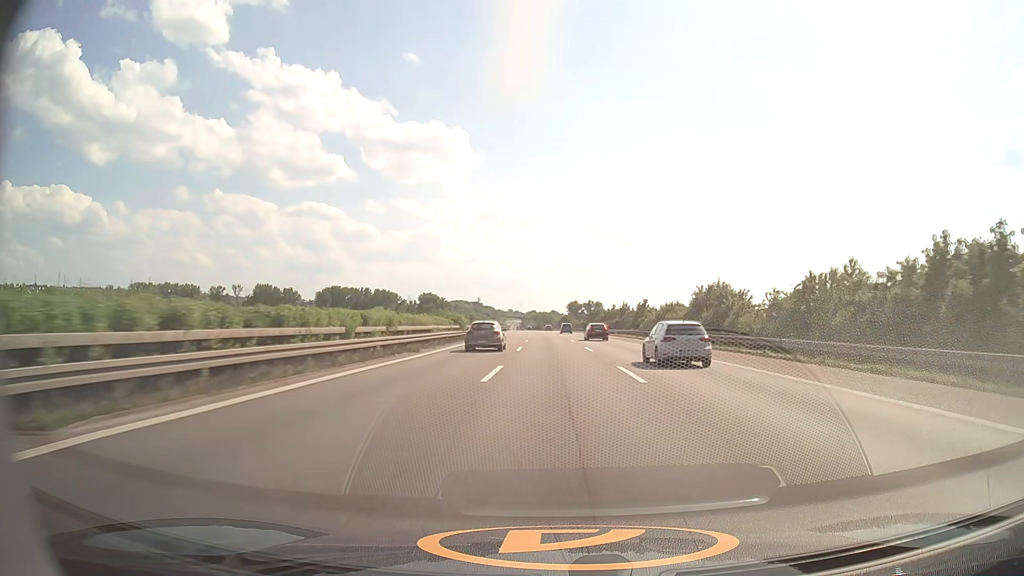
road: motorway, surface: asphalt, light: Day
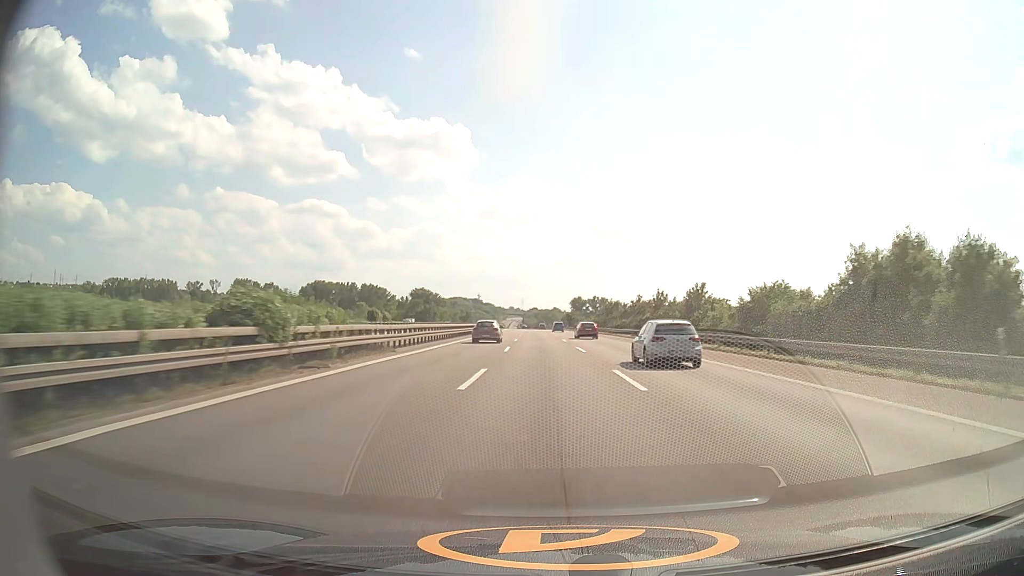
(0.0, +38.0) m; 0°
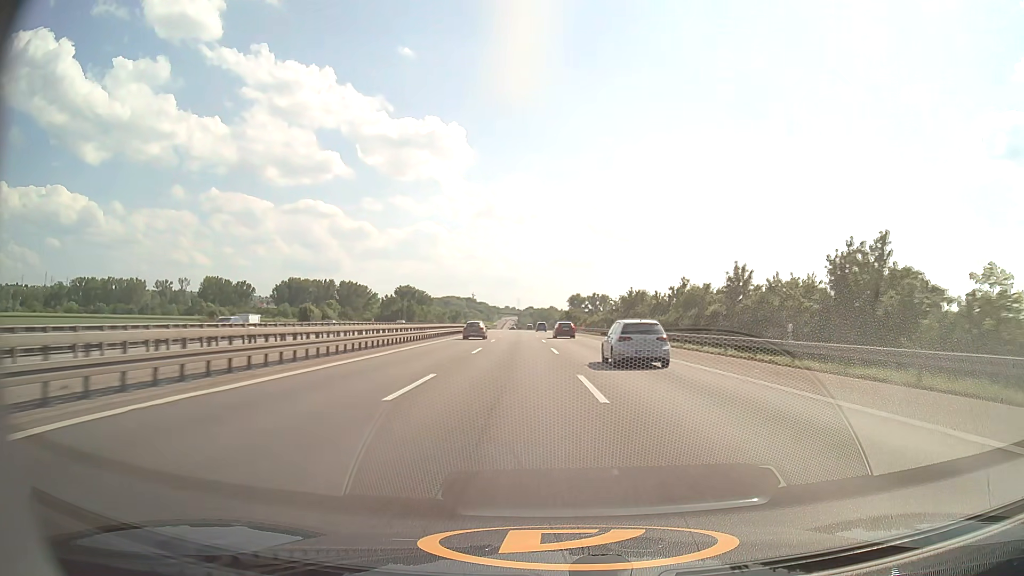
(+0.1, +37.7) m; 0°
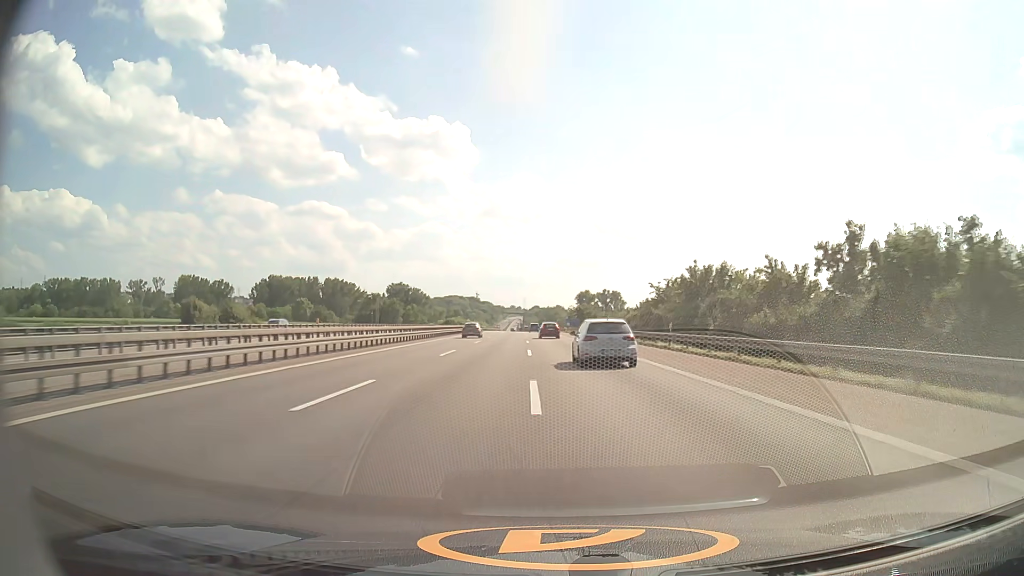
(-0.1, +37.6) m; 0°
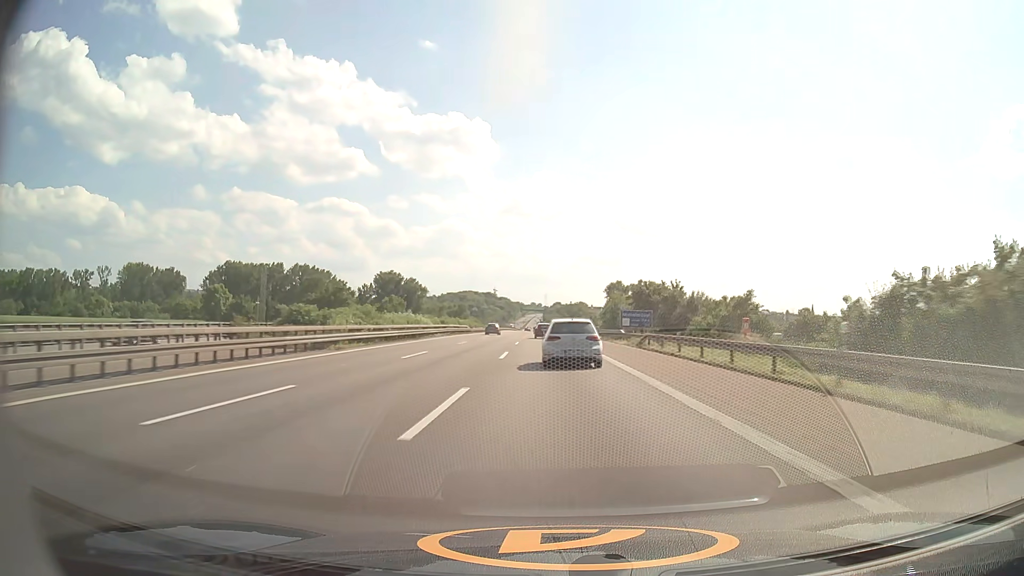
(-1.3, +74.7) m; -2°
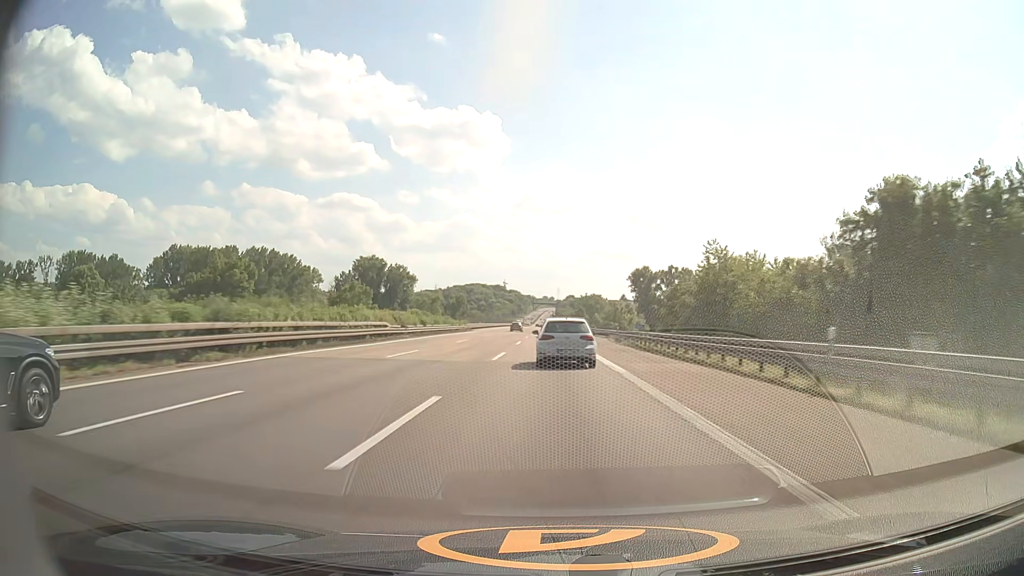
(-0.5, +55.6) m; -1°
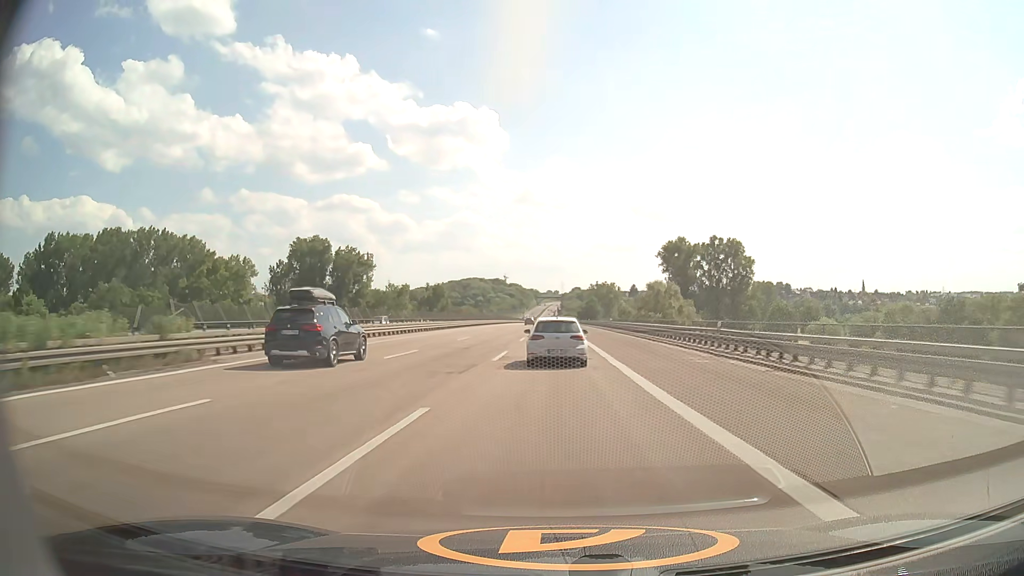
(-0.3, +73.2) m; 0°
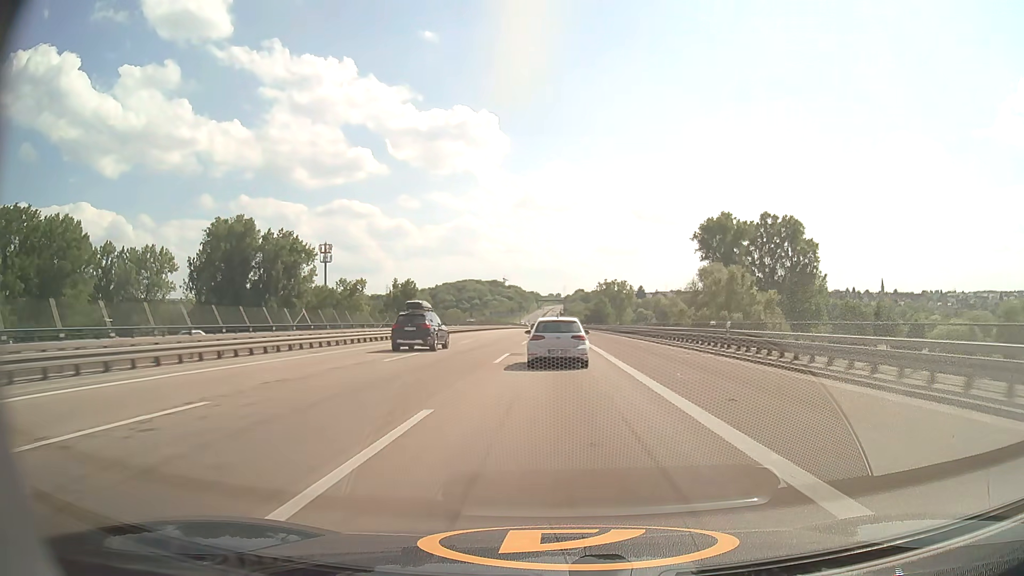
(0.0, +54.5) m; 0°
(0, +10) (0, +20) (0, +30) (0, +40) (0, +50) (0, +60) (0, +70) (0, +80) (0, +90) (0, +100) m
